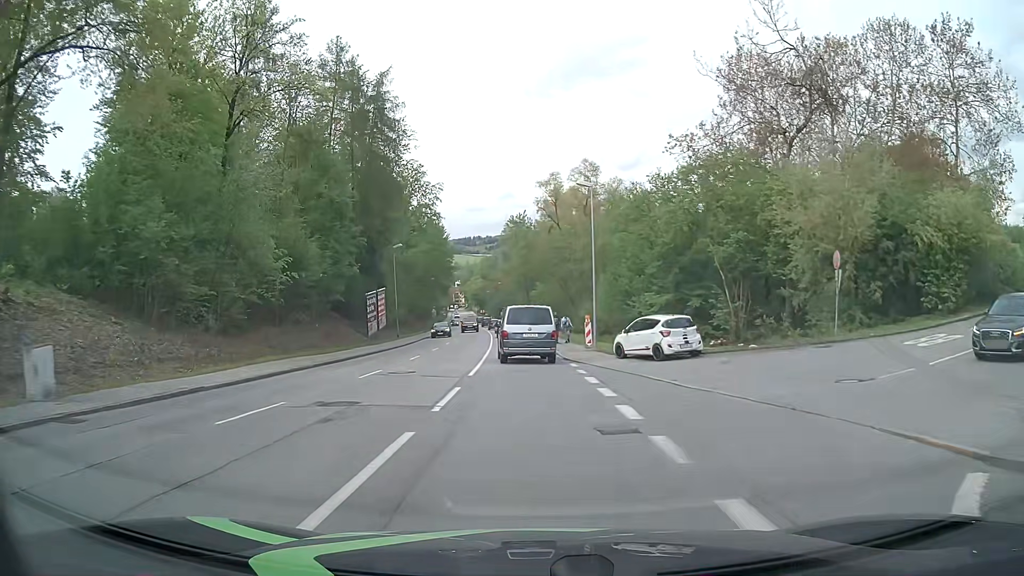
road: tertiary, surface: asphalt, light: Day
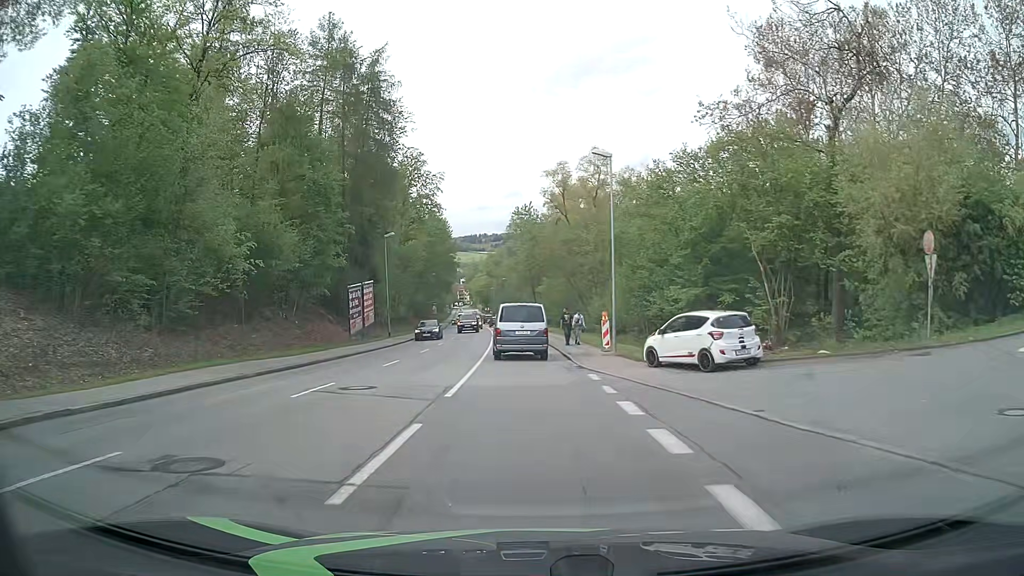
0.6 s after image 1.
(-0.1, +5.7) m; -1°
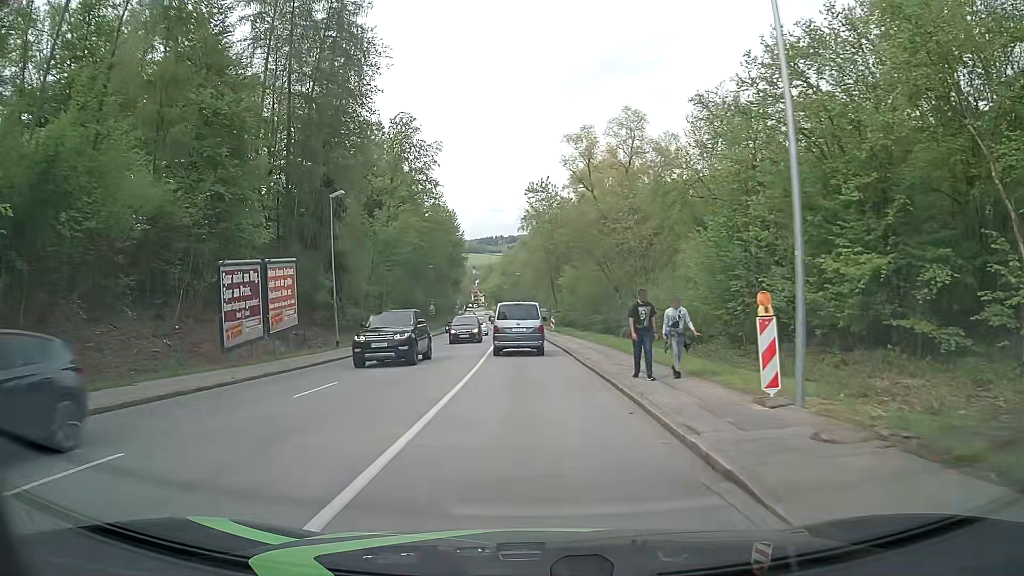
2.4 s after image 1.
(-0.3, +18.1) m; -1°
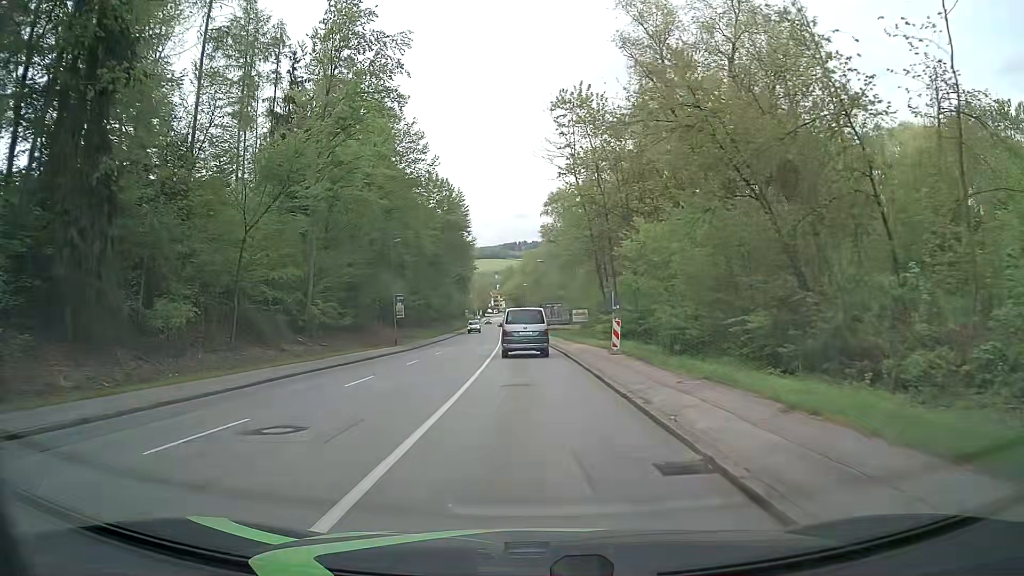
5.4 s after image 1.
(-0.8, +33.0) m; -2°
(0, +10) (0, +20) (-1, +30) (-1, +40) (-2, +50) (-2, +60) (-3, +70) (-3, +80) (-4, +90) (-4, +100) m
